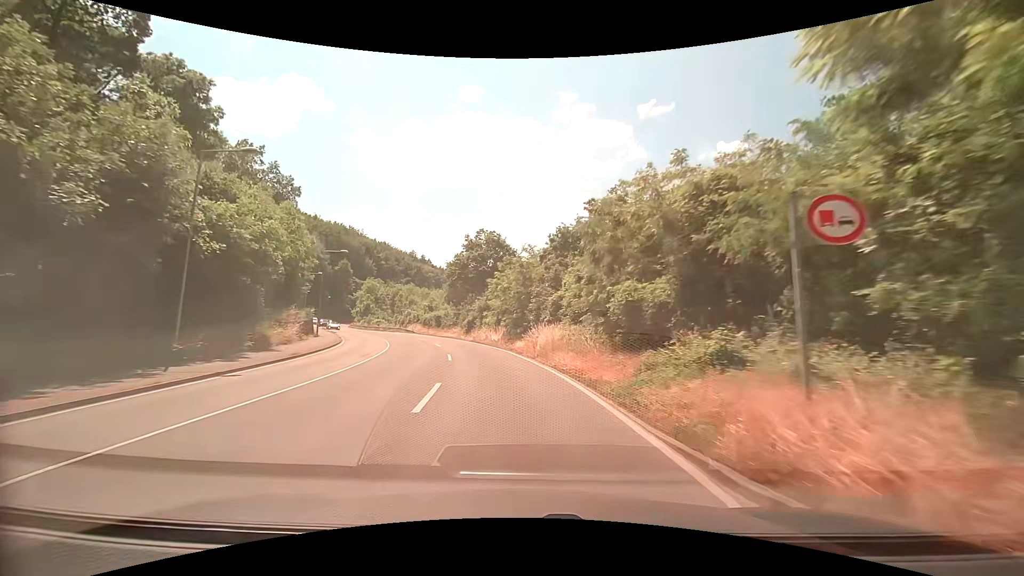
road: secondary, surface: asphalt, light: Day
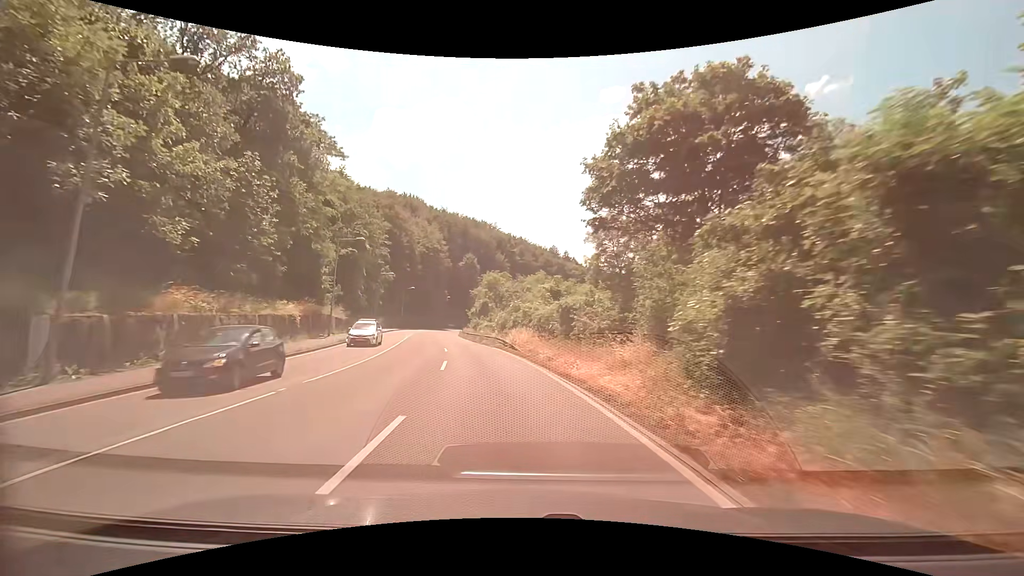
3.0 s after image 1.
(-5.7, +40.3) m; -17°
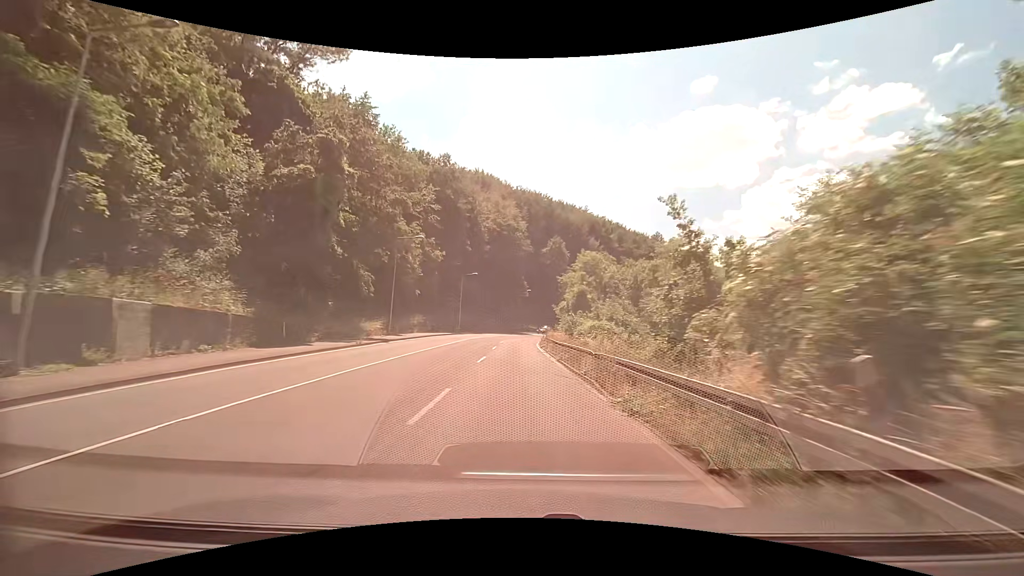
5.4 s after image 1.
(-3.5, +33.1) m; -10°
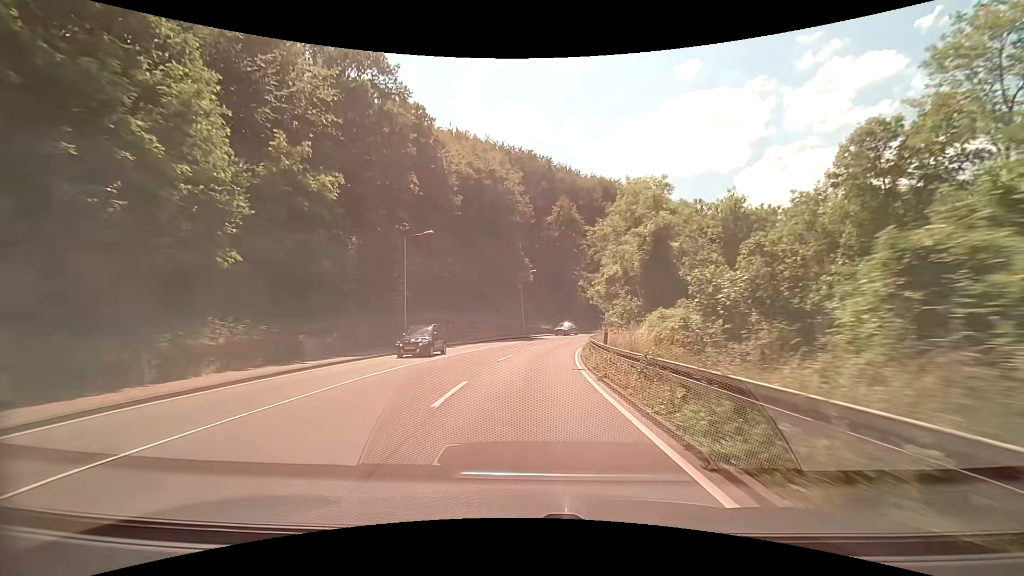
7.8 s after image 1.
(-0.7, +34.7) m; -1°
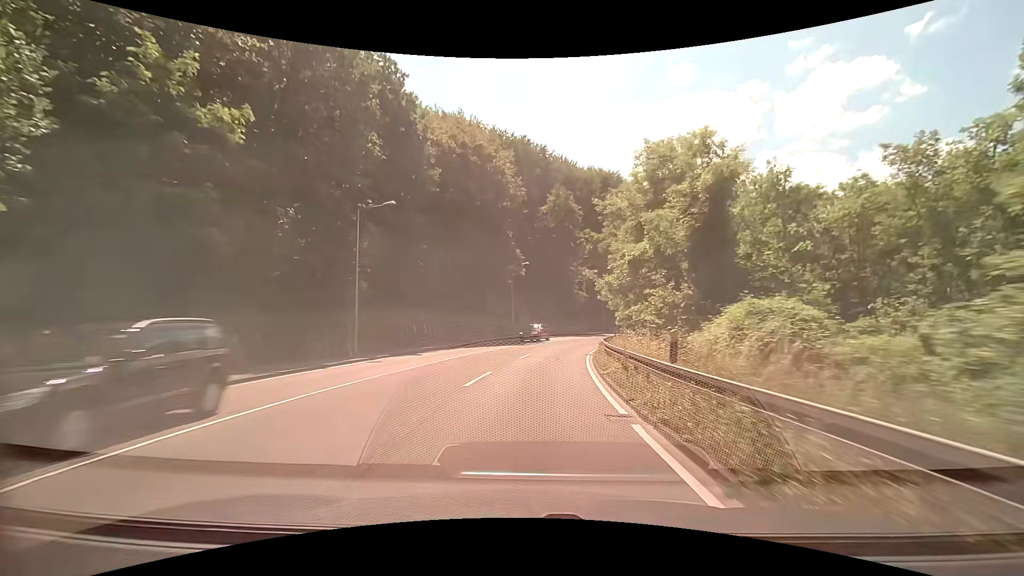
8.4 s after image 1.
(+0.1, +8.8) m; +1°
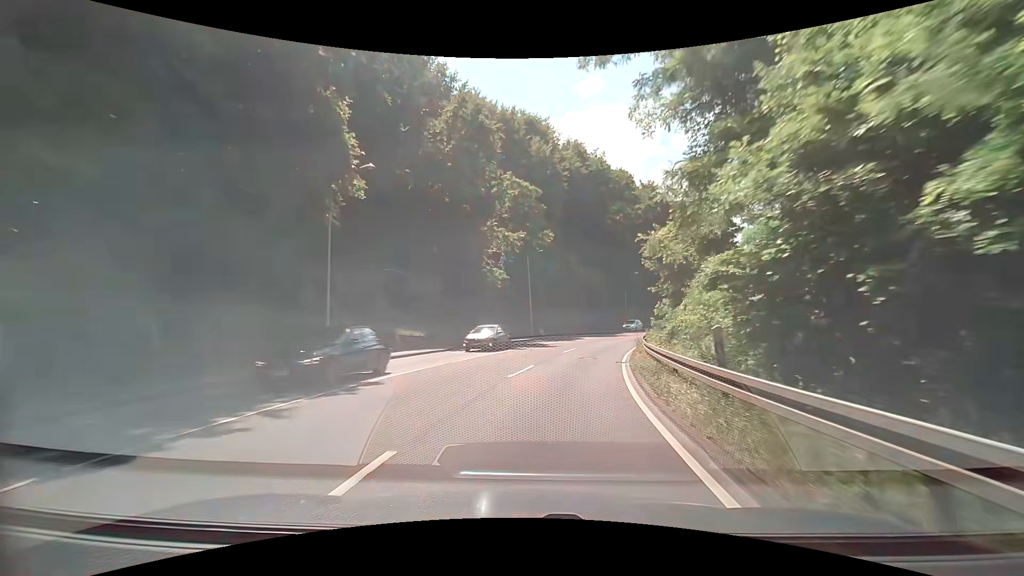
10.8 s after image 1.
(+2.6, +33.7) m; +9°
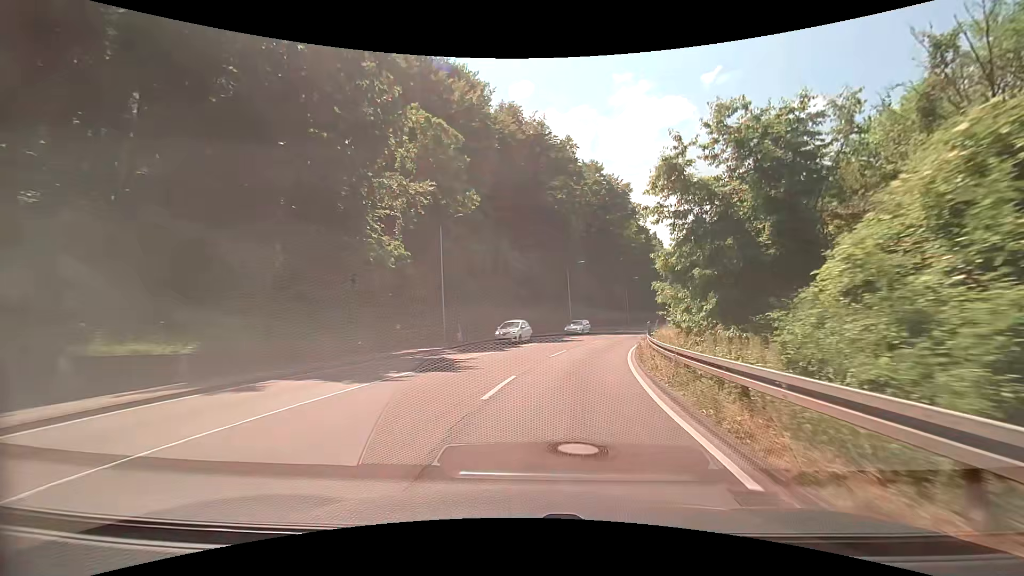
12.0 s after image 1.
(+1.5, +16.1) m; +9°
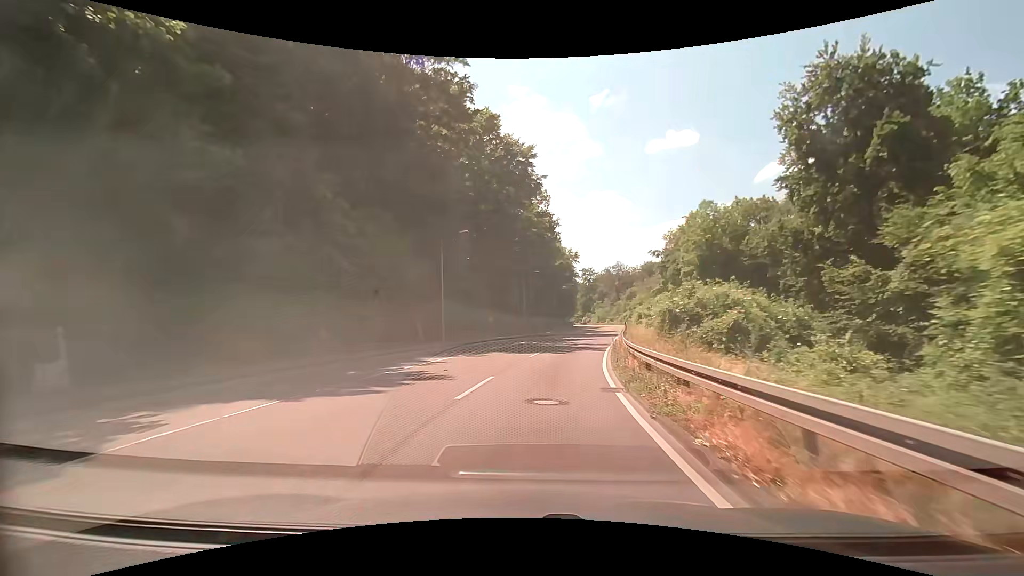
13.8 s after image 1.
(+3.1, +23.2) m; +14°
(0, +10) (+1, +20) (+3, +30) (+5, +40) (+7, +49) (+9, +59) (+11, +69) (+12, +79) (+14, +89) (+16, +99) m
